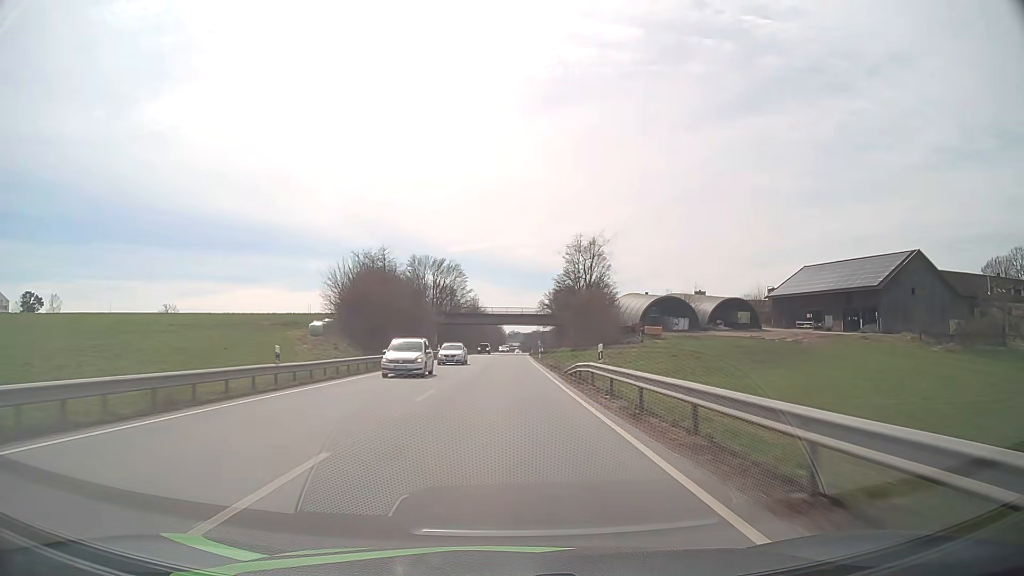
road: primary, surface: asphalt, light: Day
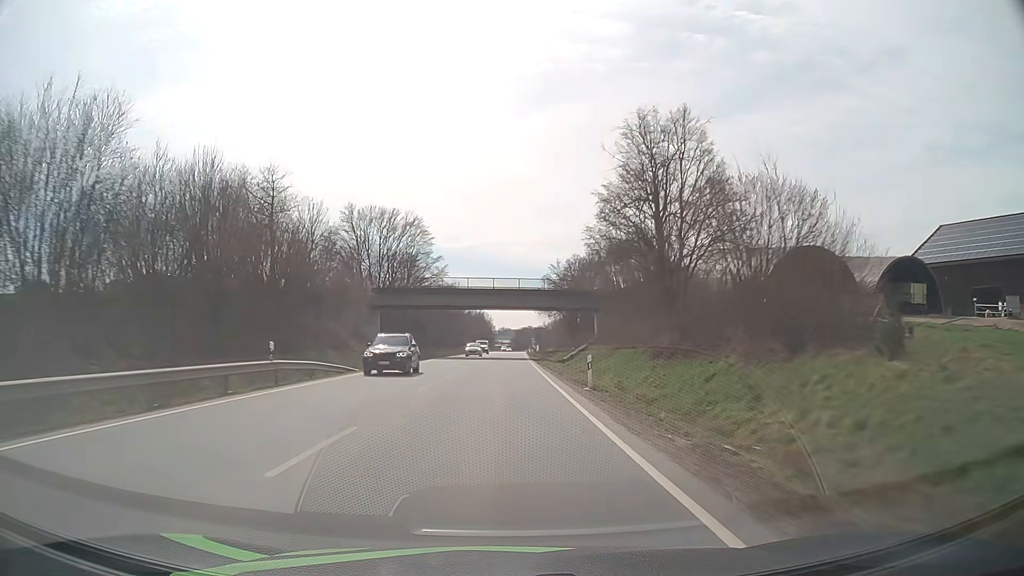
(+0.5, +46.1) m; +1°
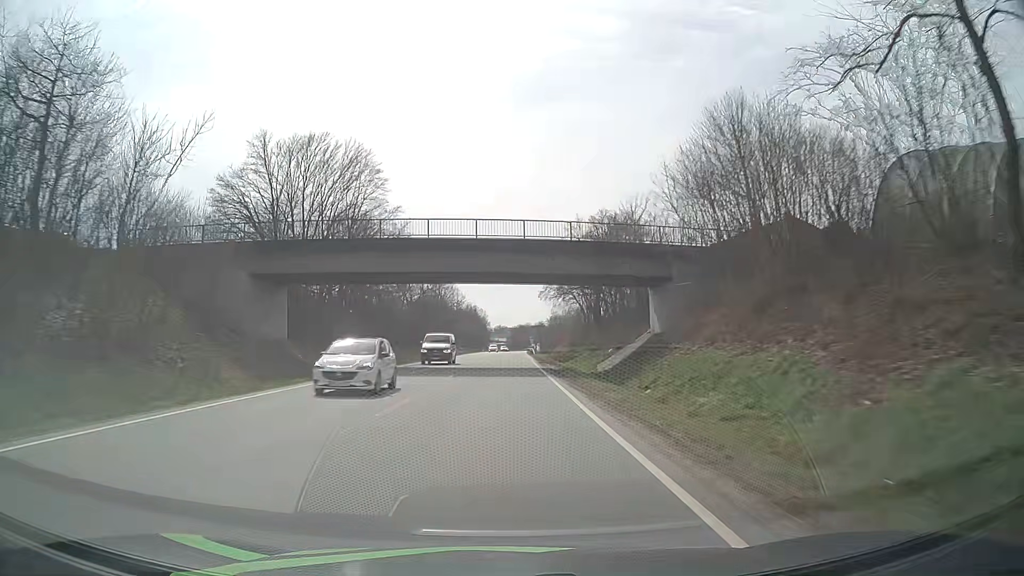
(+0.1, +30.6) m; 0°
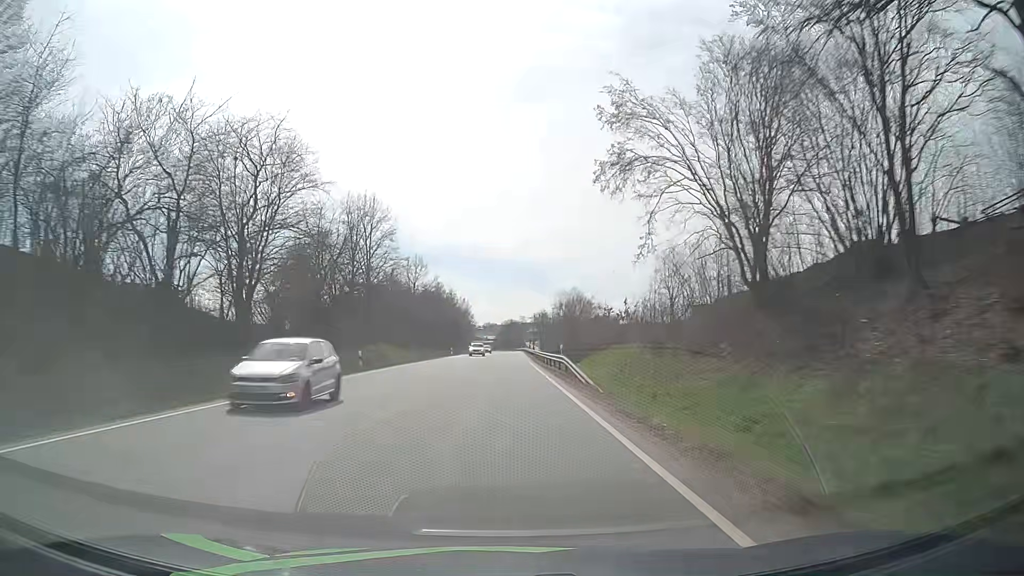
(+0.7, +60.9) m; +1°
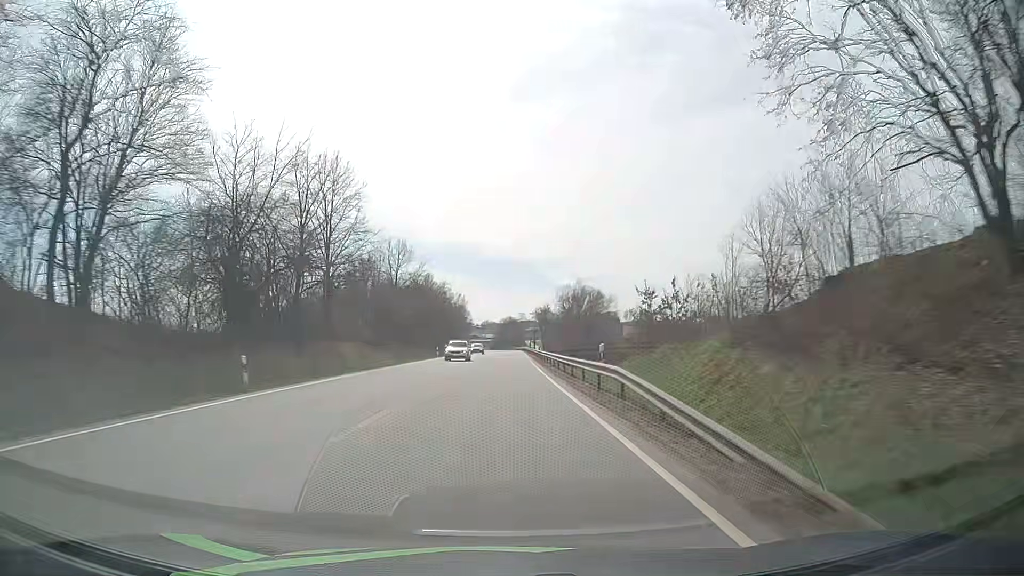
(+0.1, +15.2) m; 0°
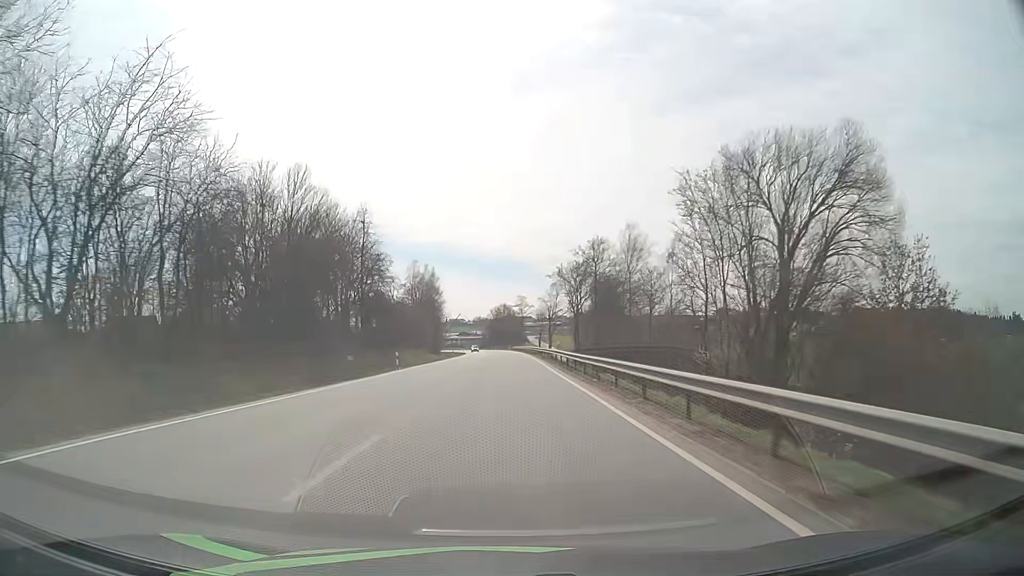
(+0.3, +76.1) m; +1°
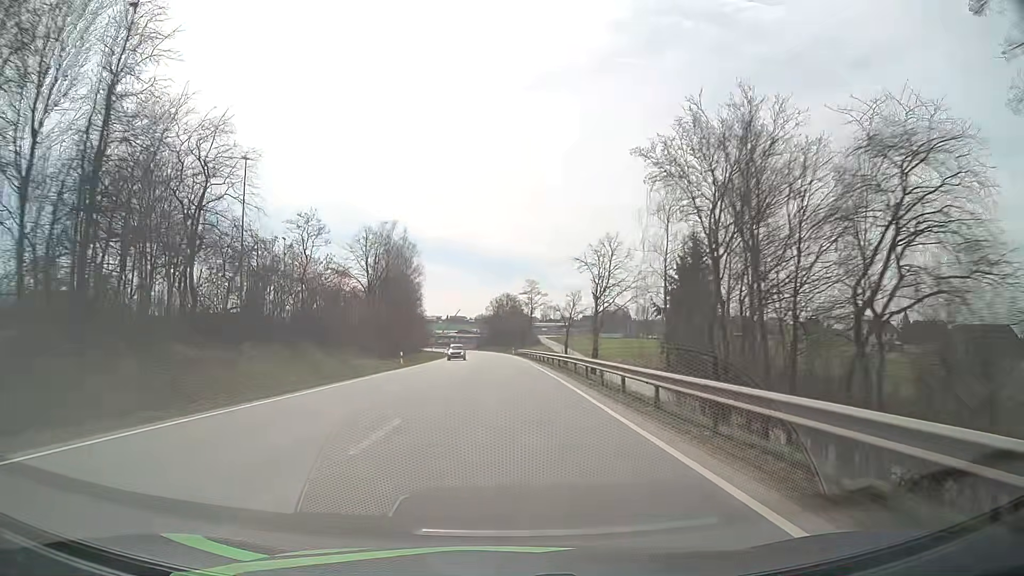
(0.0, +46.0) m; 0°
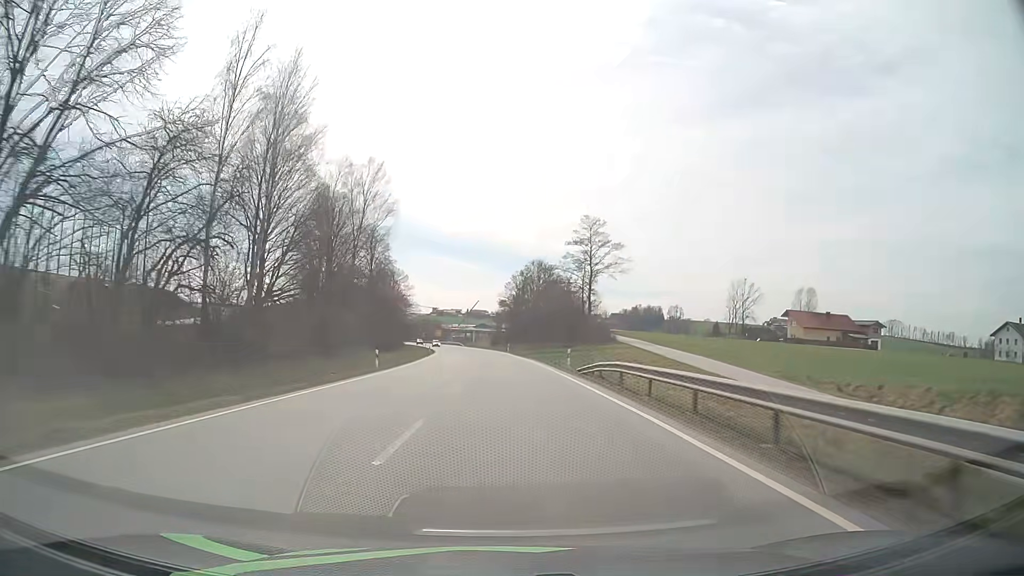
(-1.0, +61.6) m; -2°
(0, +10) (0, +20) (0, +30) (0, +40) (-1, +50) (-1, +60) (-2, +70) (-2, +80) (-3, +90) (-4, +100) m
